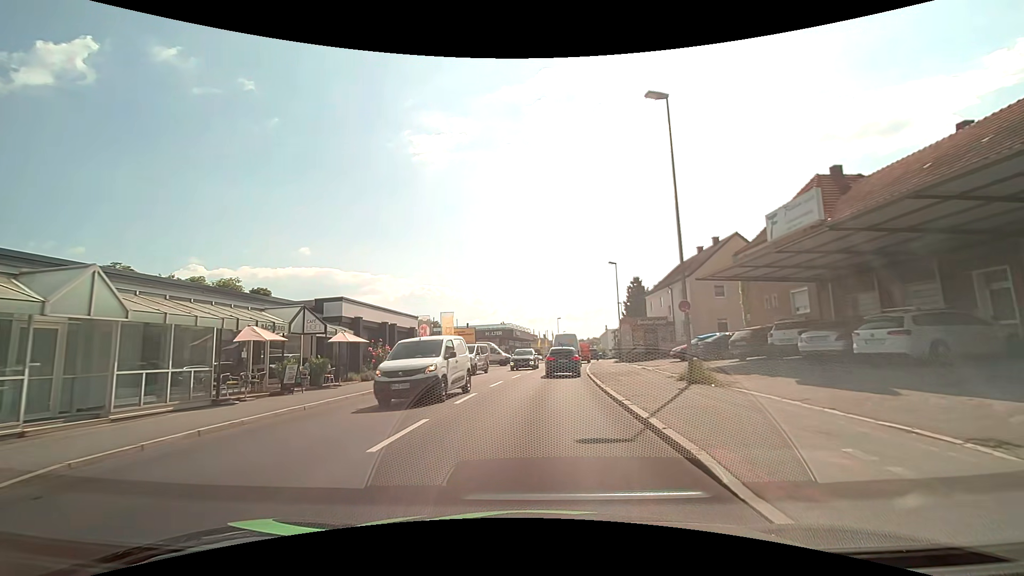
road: tertiary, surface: asphalt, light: Day
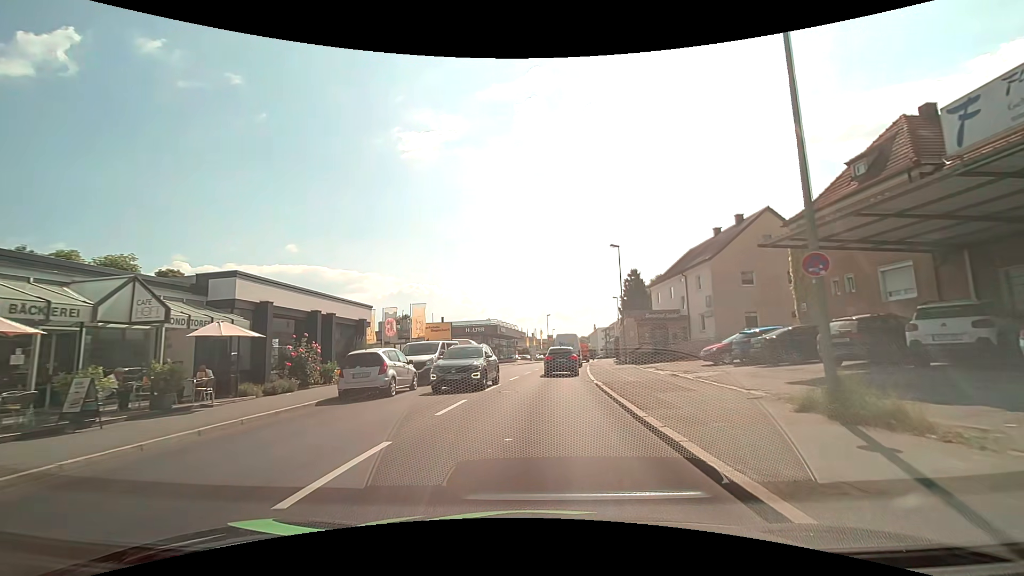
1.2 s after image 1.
(+0.1, +8.5) m; +2°
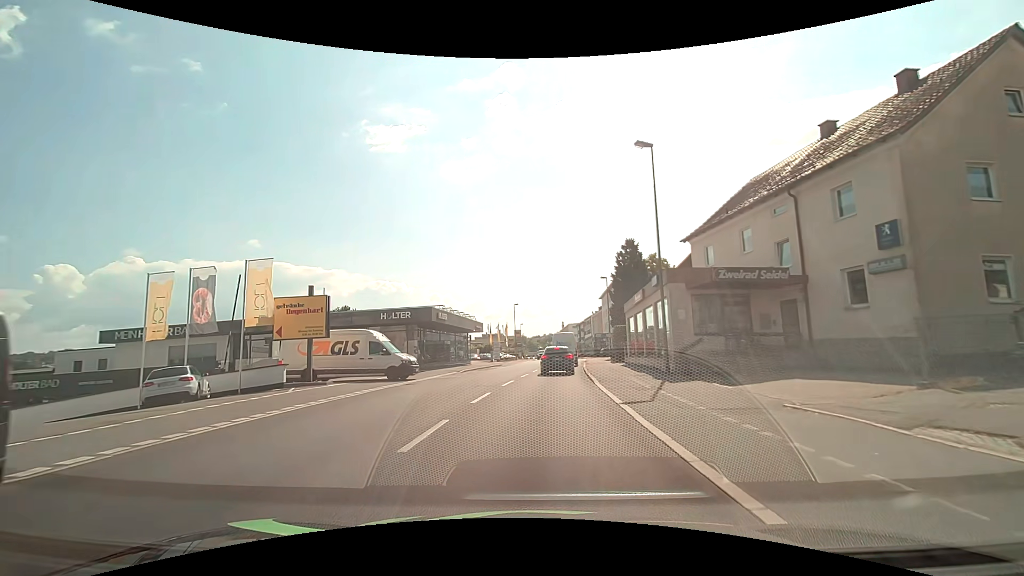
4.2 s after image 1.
(+0.6, +21.7) m; +4°
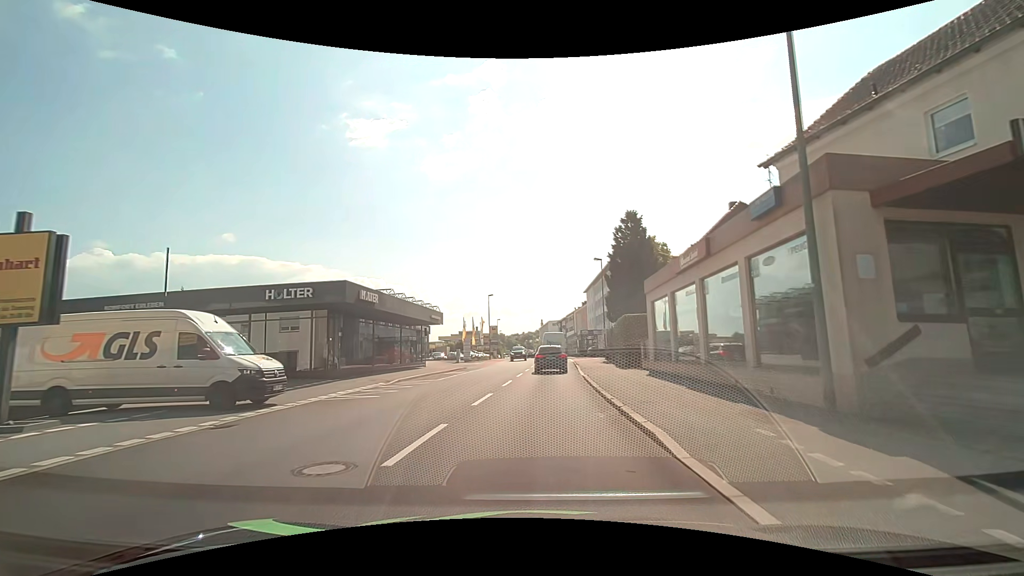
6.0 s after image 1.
(+0.2, +12.7) m; +2°
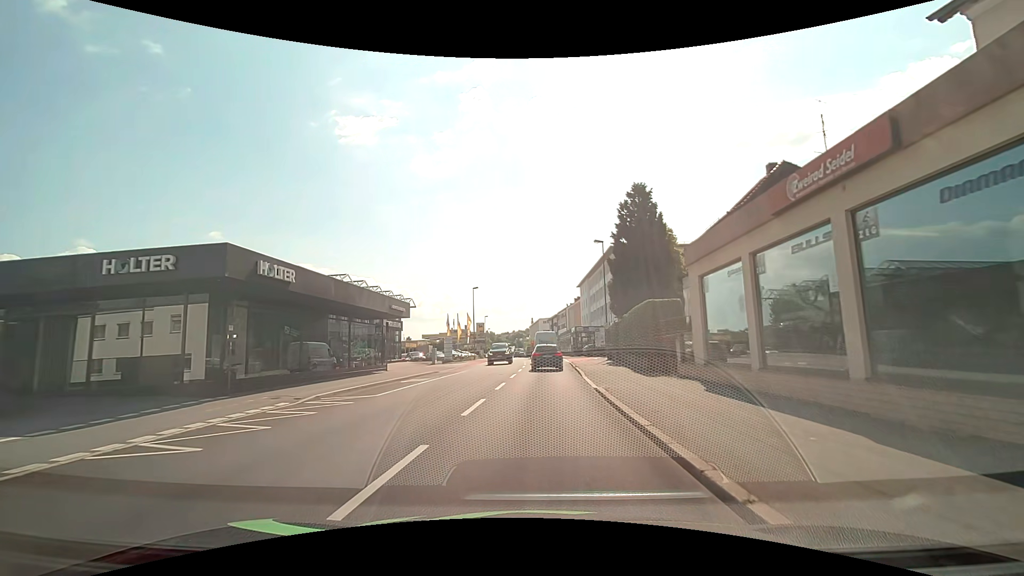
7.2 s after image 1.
(+0.1, +7.9) m; +1°
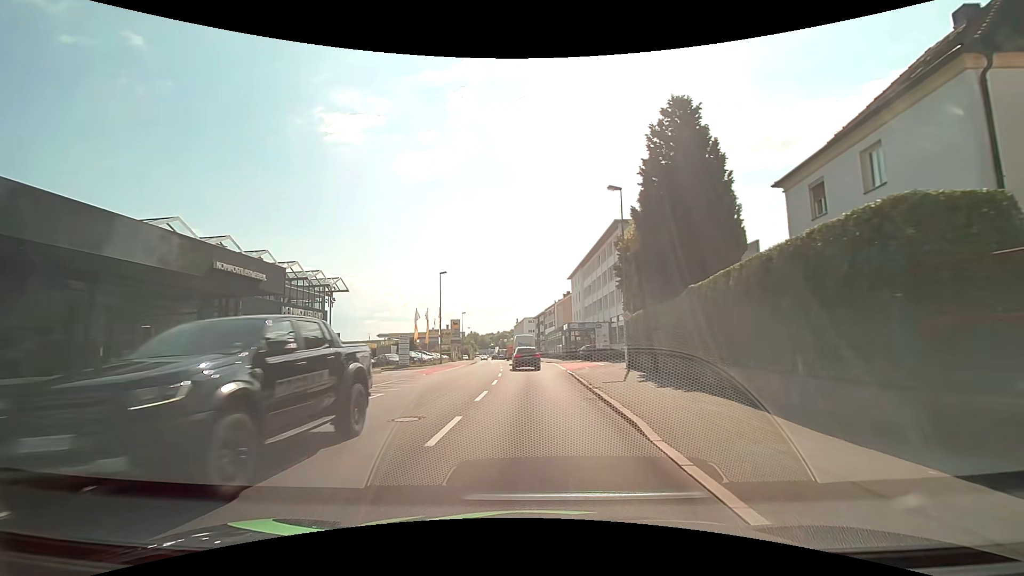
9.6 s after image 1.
(+0.2, +14.9) m; +2°
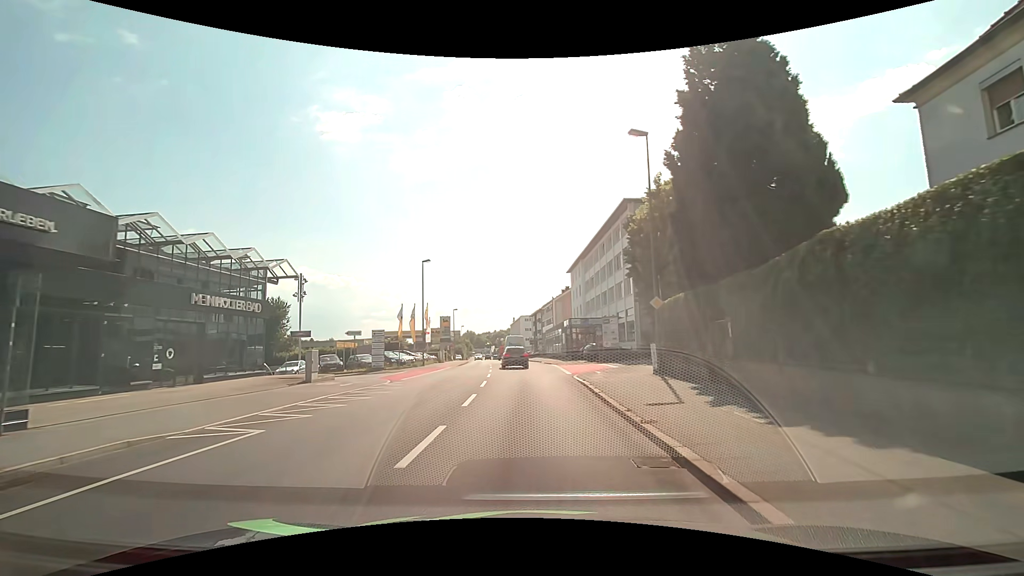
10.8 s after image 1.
(0.0, +7.2) m; 0°
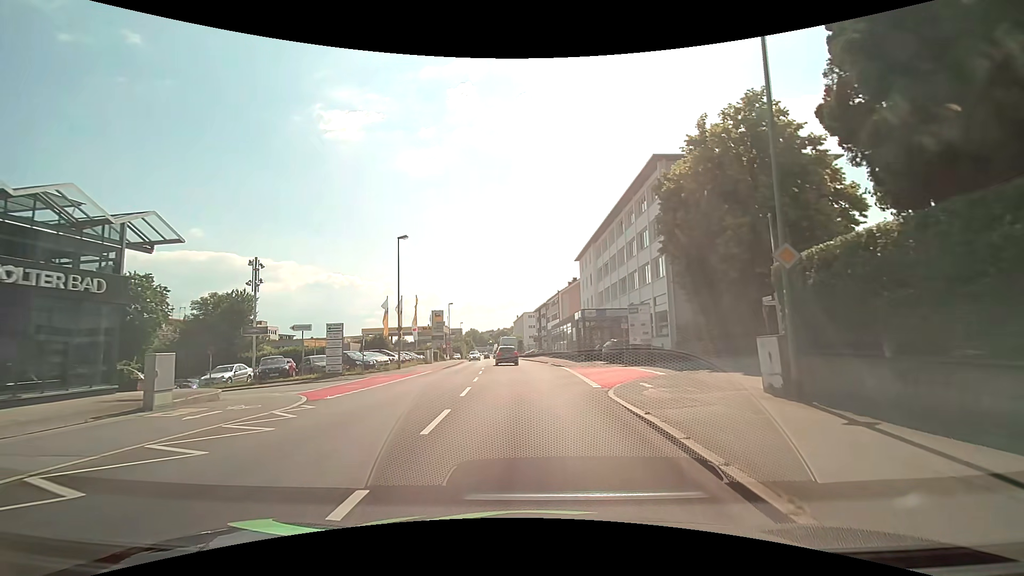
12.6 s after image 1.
(0.0, +9.9) m; 0°
(0, +10) (+1, +20) (+9, +26) (+19, +27) (+29, +26) (+39, +27) (+49, +27) (+59, +27) (+68, +28) (+69, +37) m
